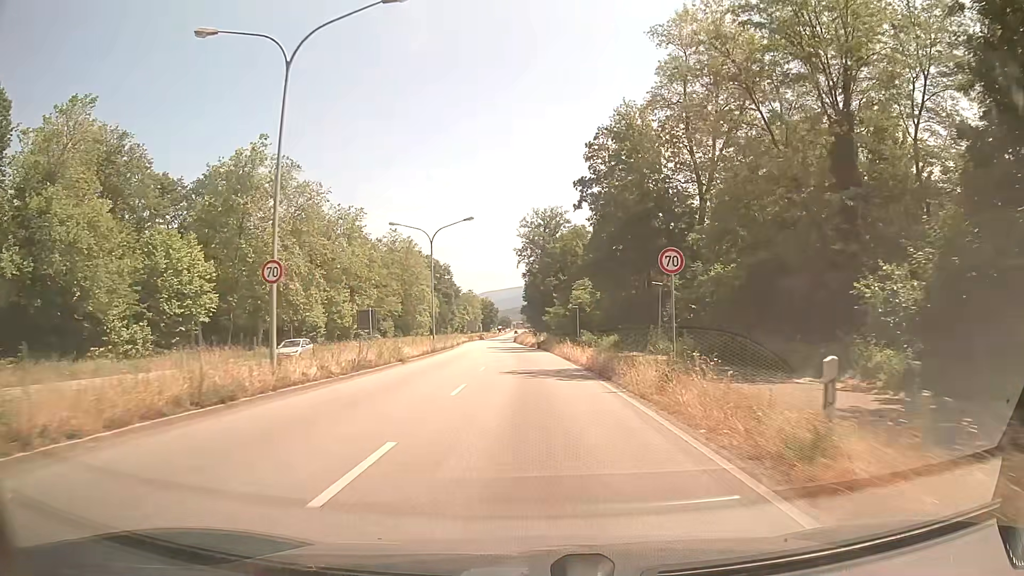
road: primary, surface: asphalt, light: Day
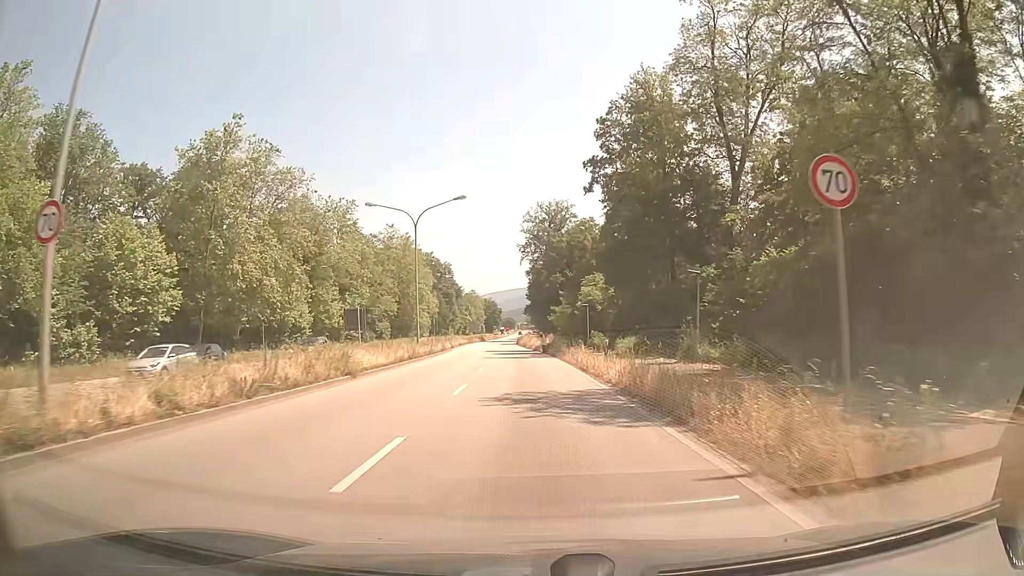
(-0.1, +8.7) m; -1°
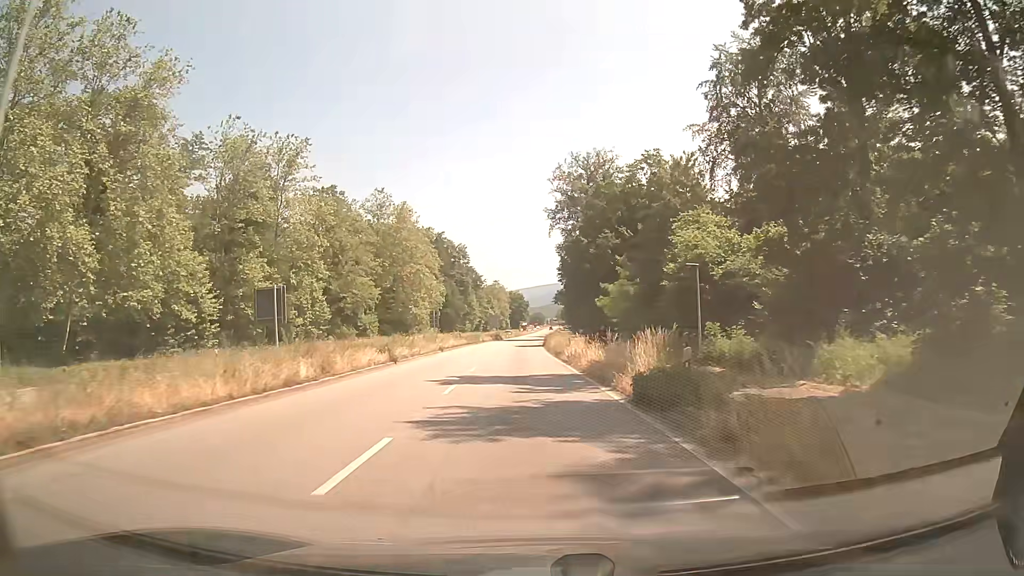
(-0.7, +37.1) m; -2°
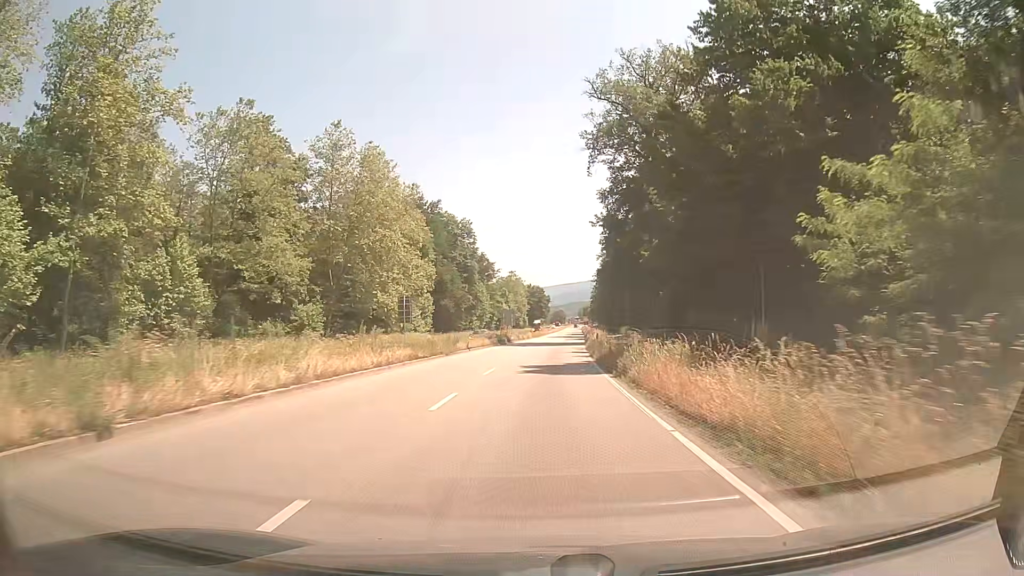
(-0.9, +40.2) m; -2°
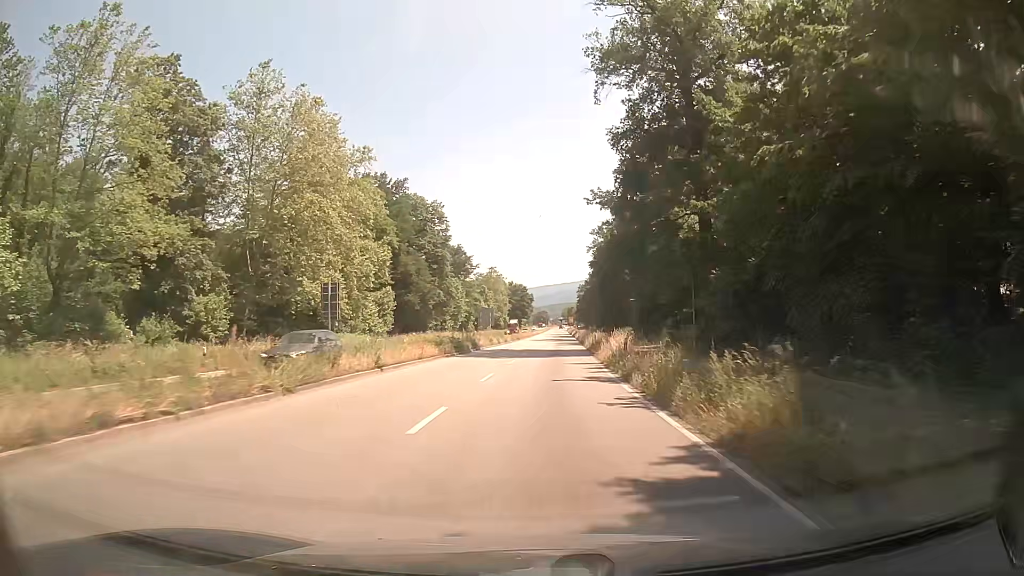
(+0.1, +20.9) m; +1°
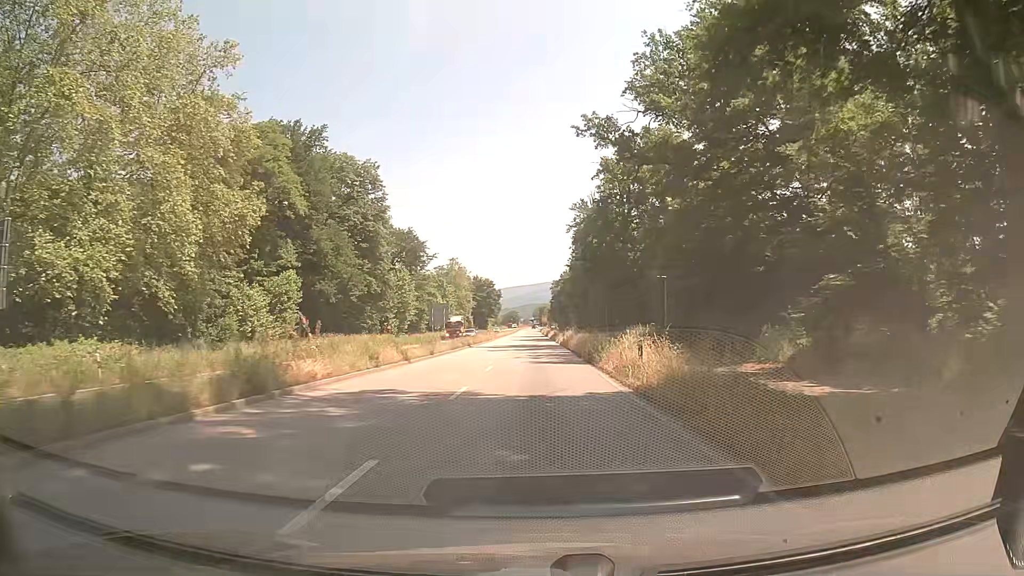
(+0.8, +32.2) m; +3°
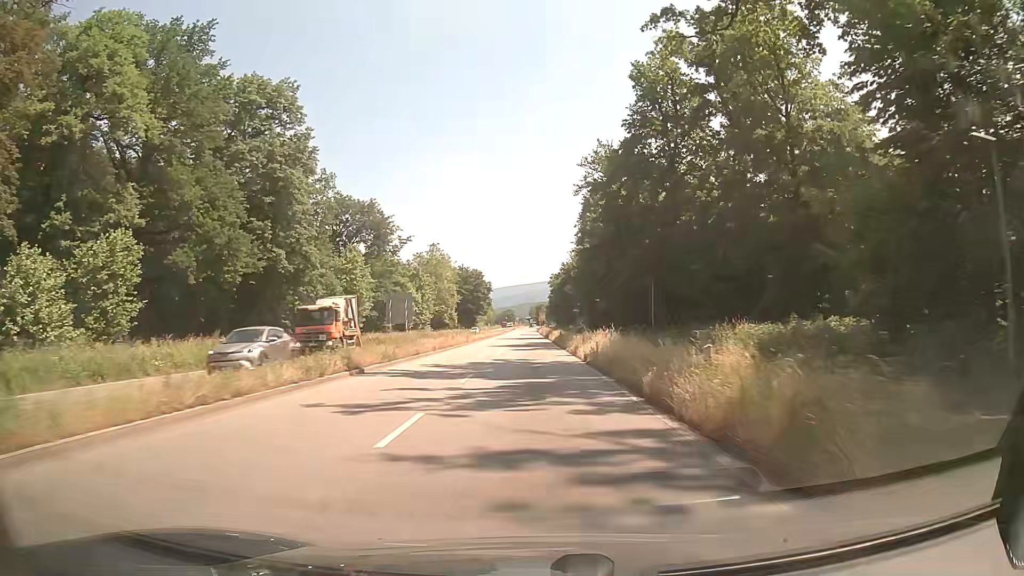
(-0.2, +32.9) m; -1°
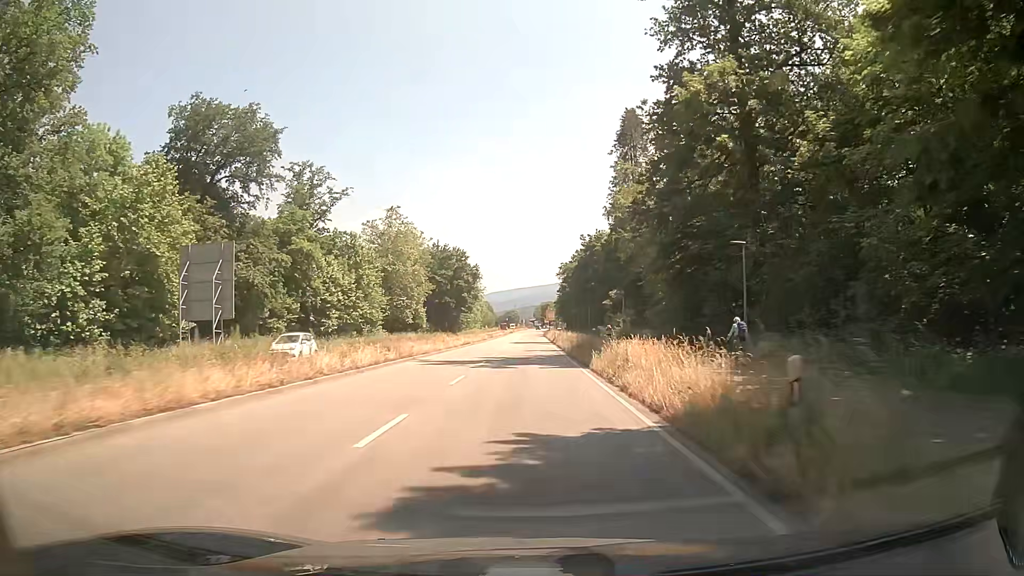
(0.0, +54.8) m; 0°
(0, +10) (0, +20) (0, +30) (0, +40) (0, +50) (0, +60) (0, +70) (0, +80) (0, +90) (0, +100) m
